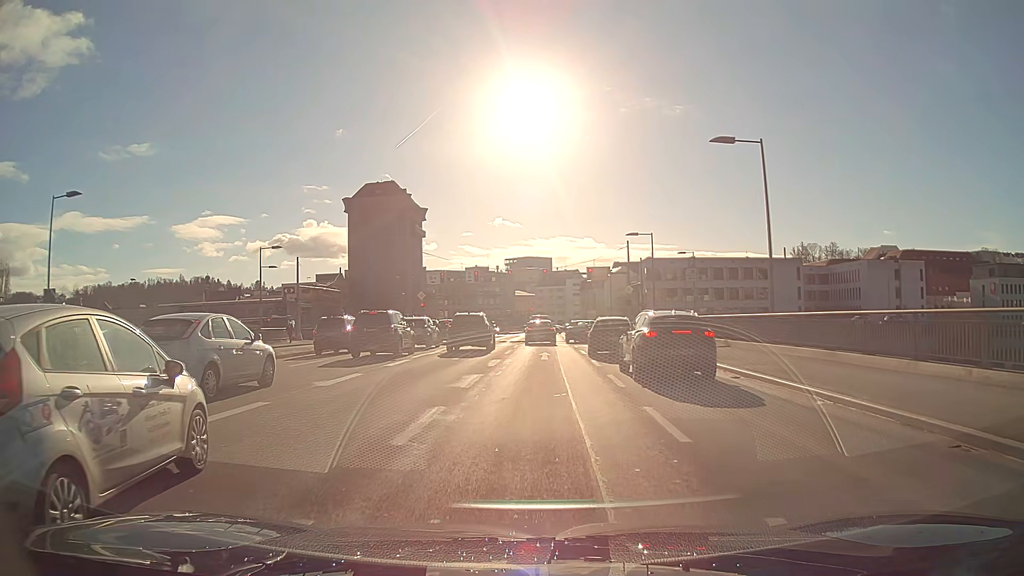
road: primary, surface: asphalt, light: Day
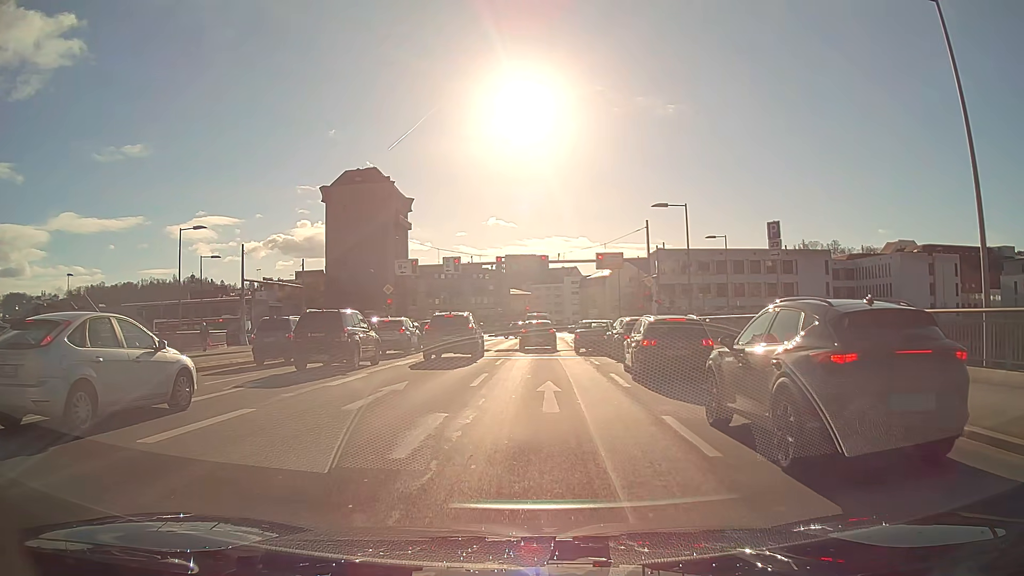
(0.0, +12.7) m; 0°
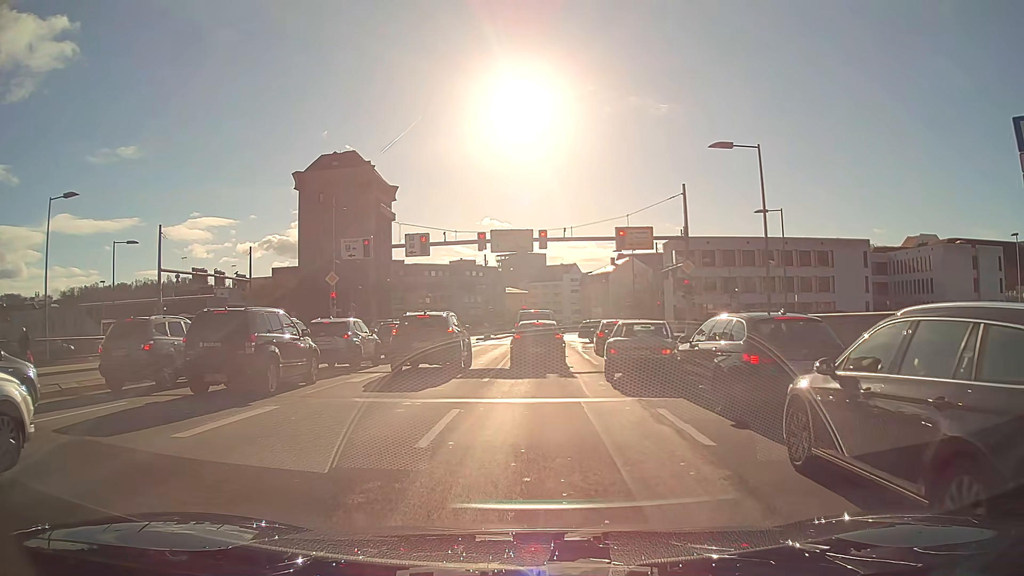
(0.0, +13.3) m; 0°
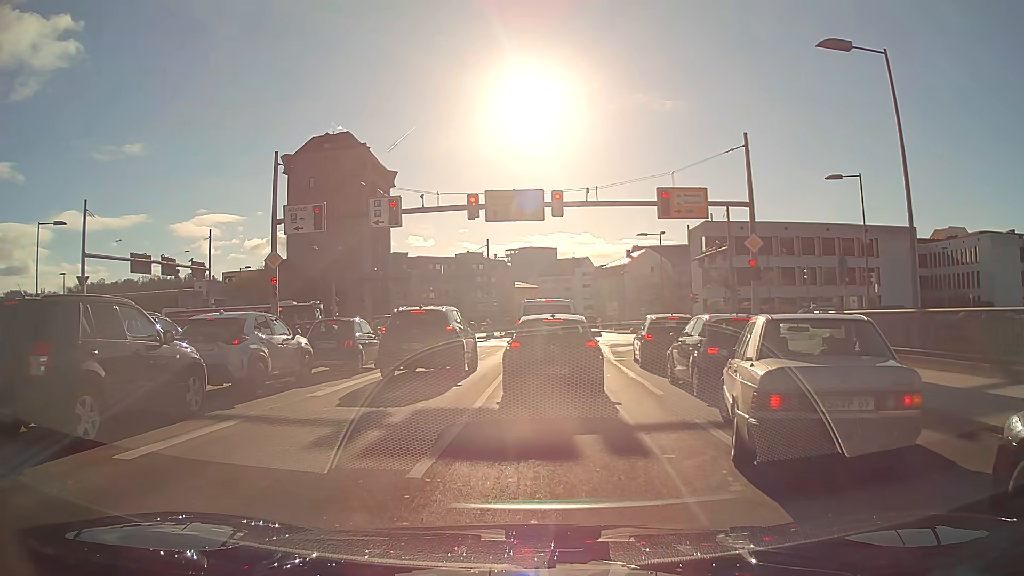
(0.0, +9.6) m; -1°
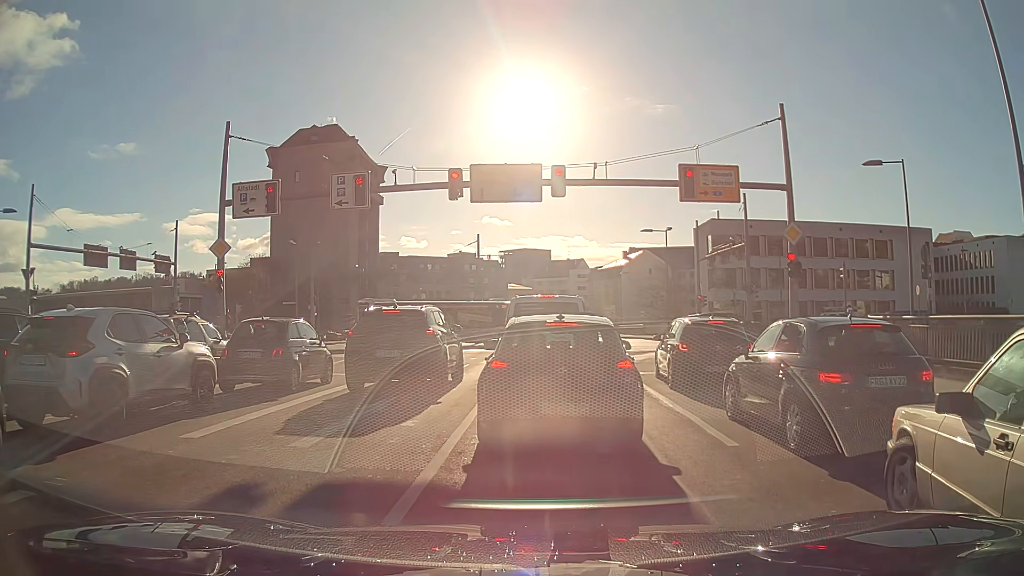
(0.0, +4.4) m; 0°
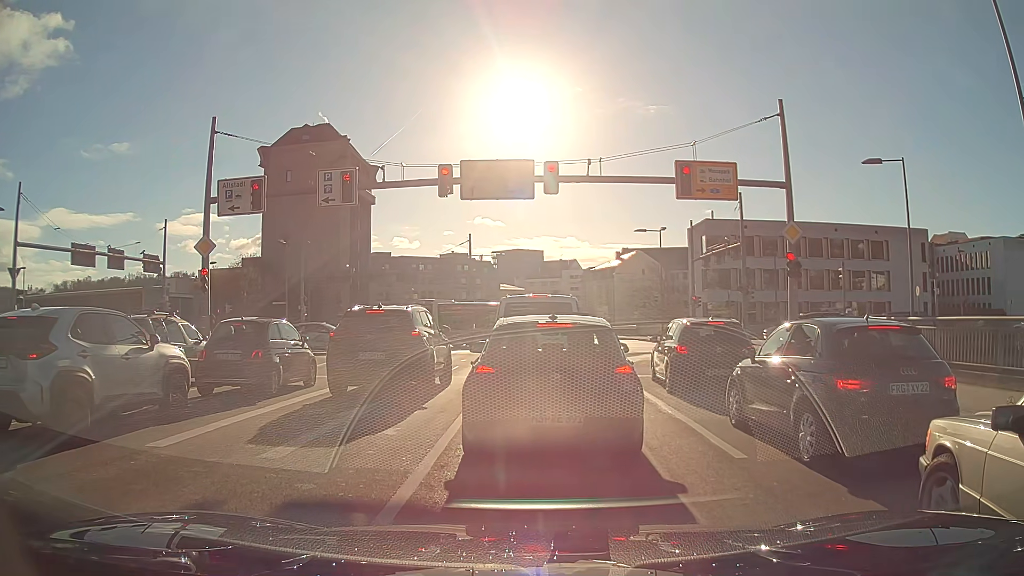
(0.0, +0.6) m; 0°
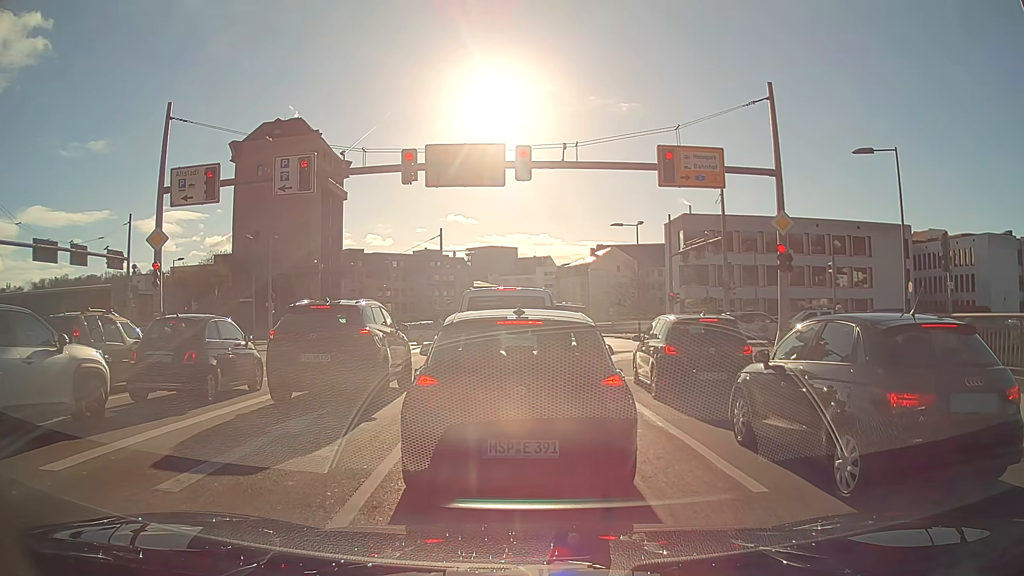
(0.0, +1.5) m; 0°
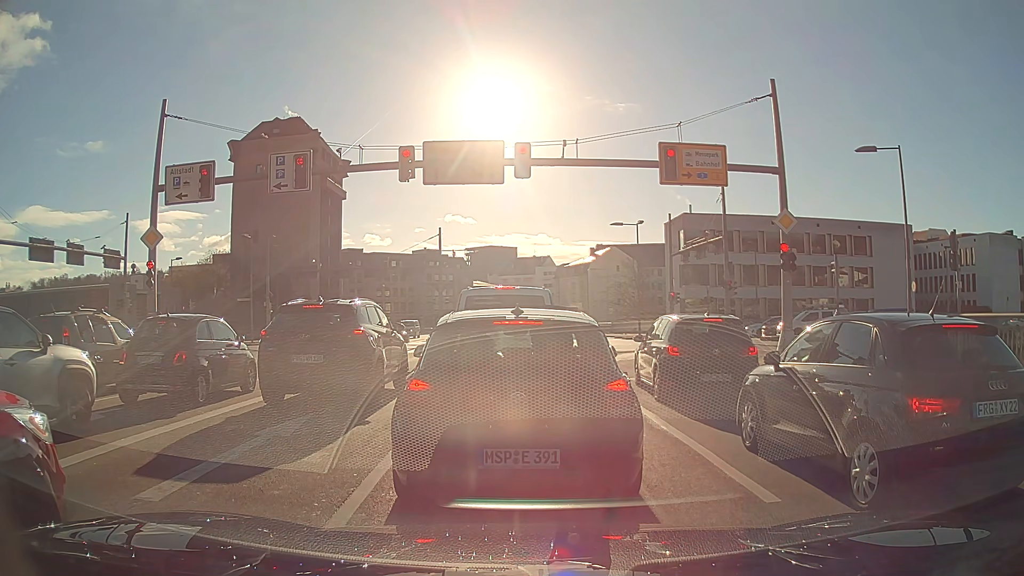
(0.0, +0.4) m; 0°
